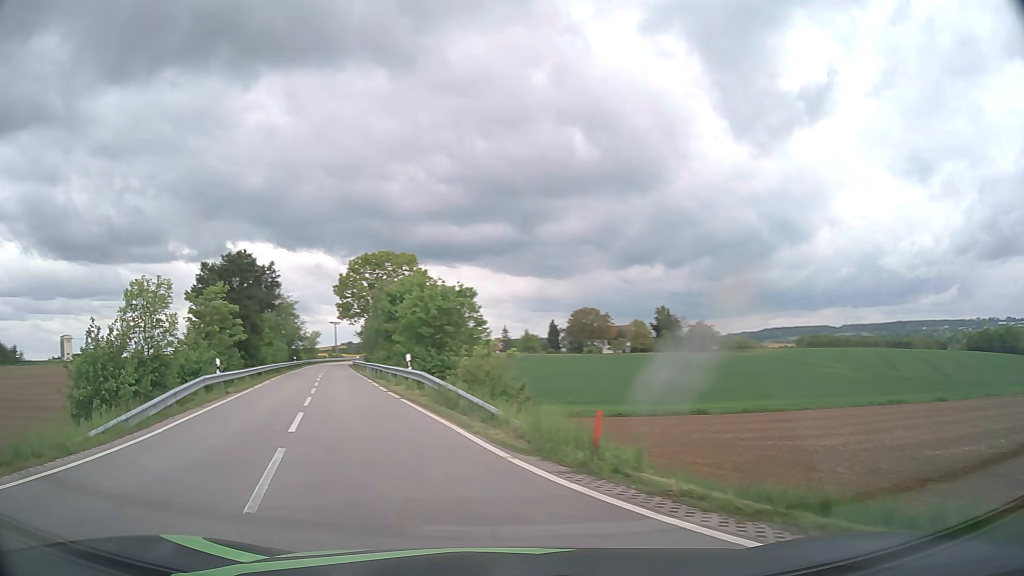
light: Day
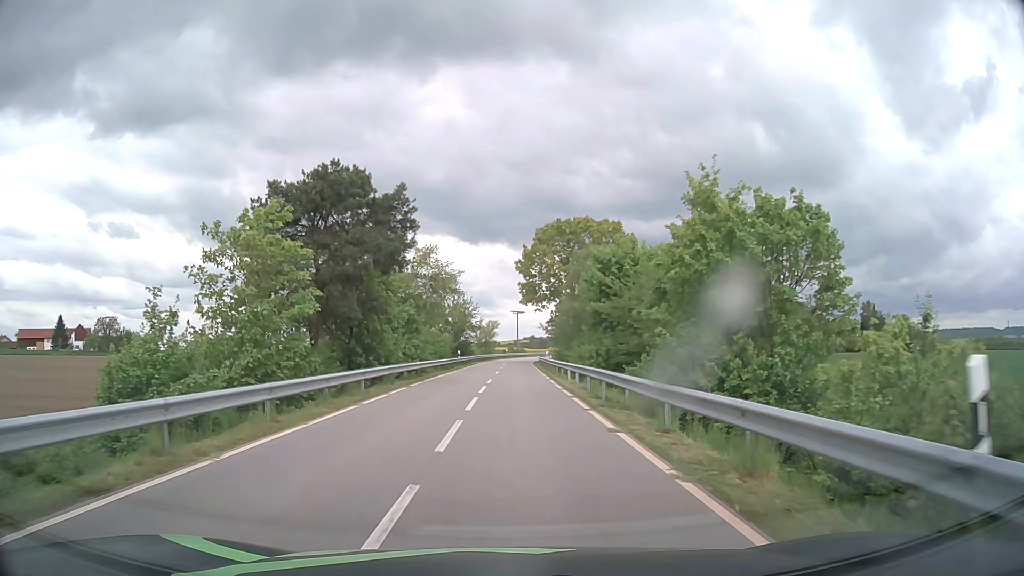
(-5.2, +21.1) m; -16°
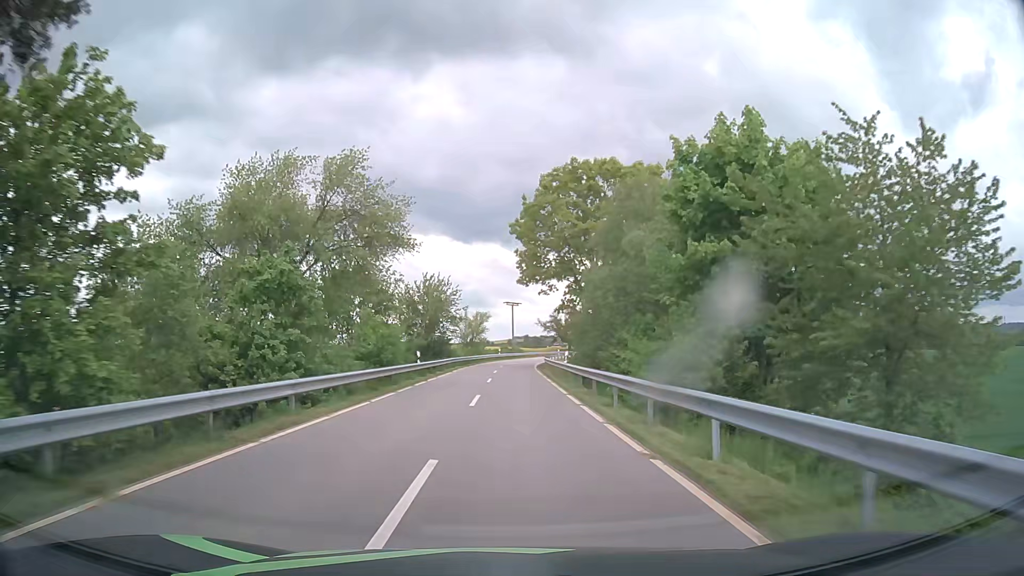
(0.0, +23.2) m; +1°
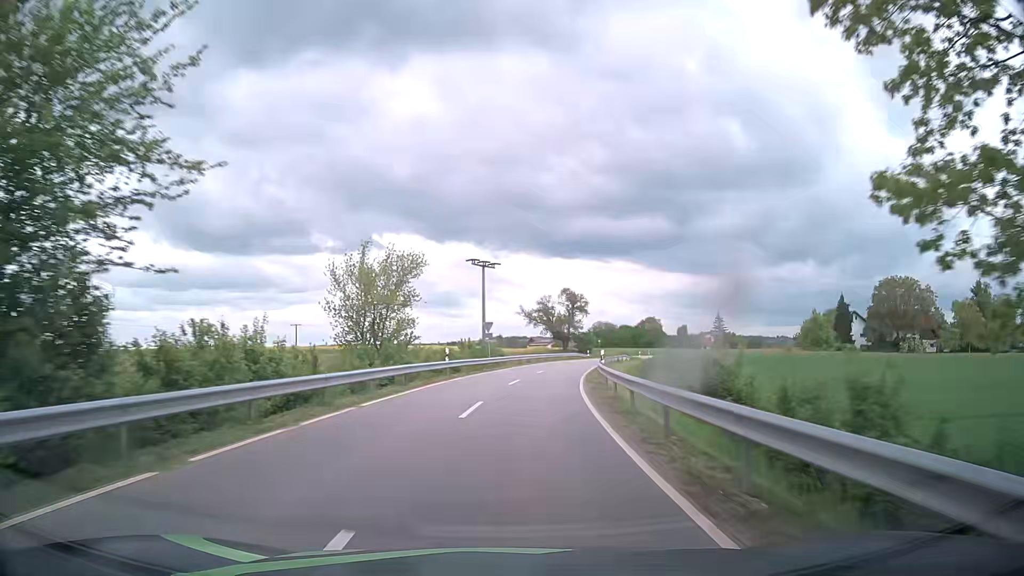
(+0.3, +51.2) m; +2°
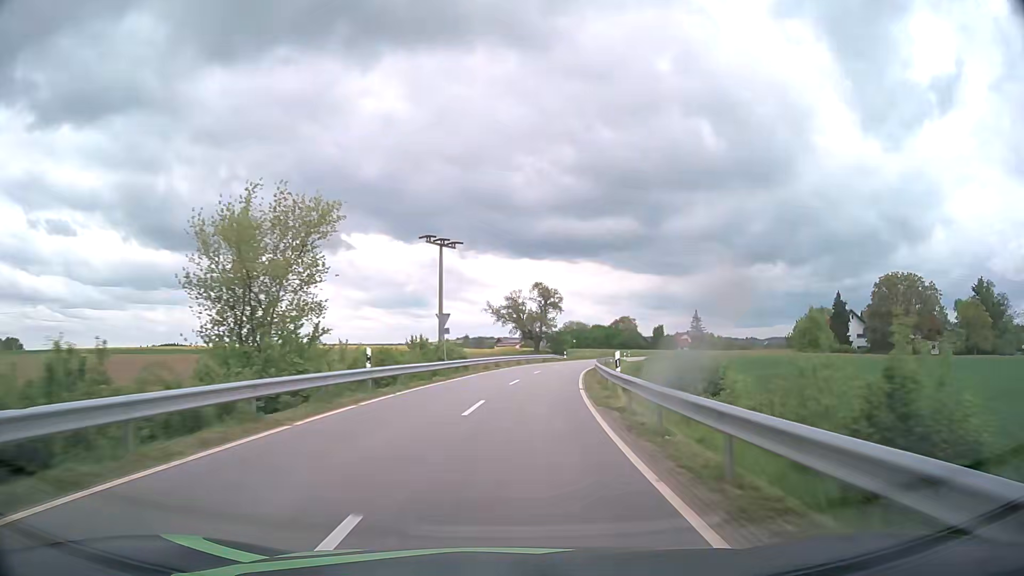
(+0.3, +11.8) m; +3°
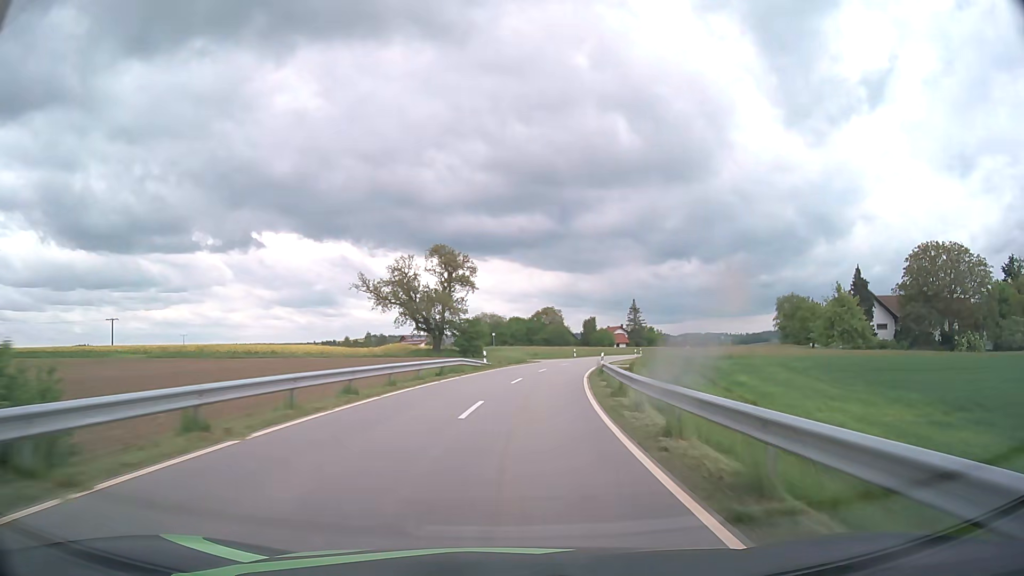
(+2.6, +37.7) m; +8°
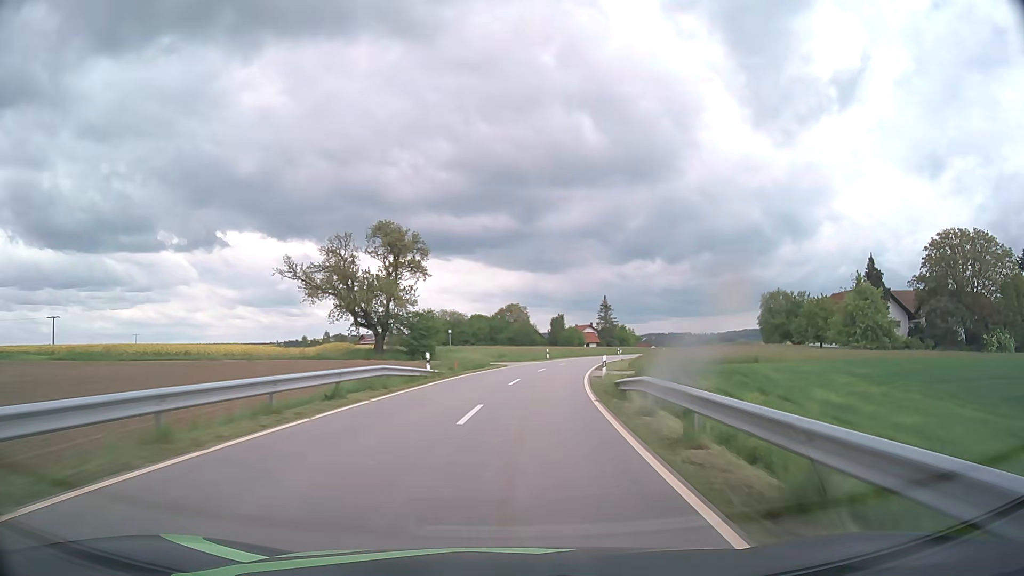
(+0.3, +13.2) m; +3°
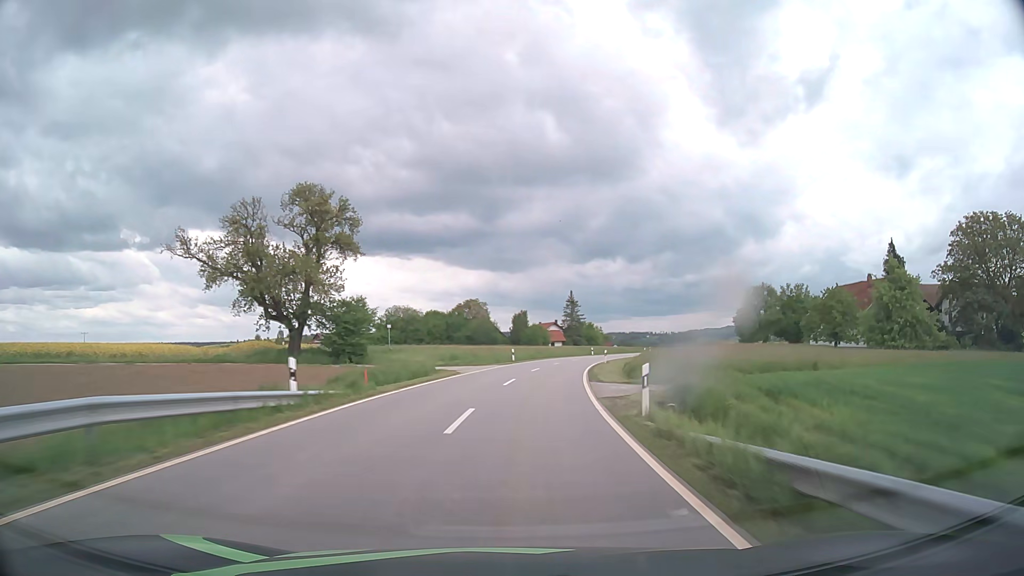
(+0.4, +13.5) m; +3°
